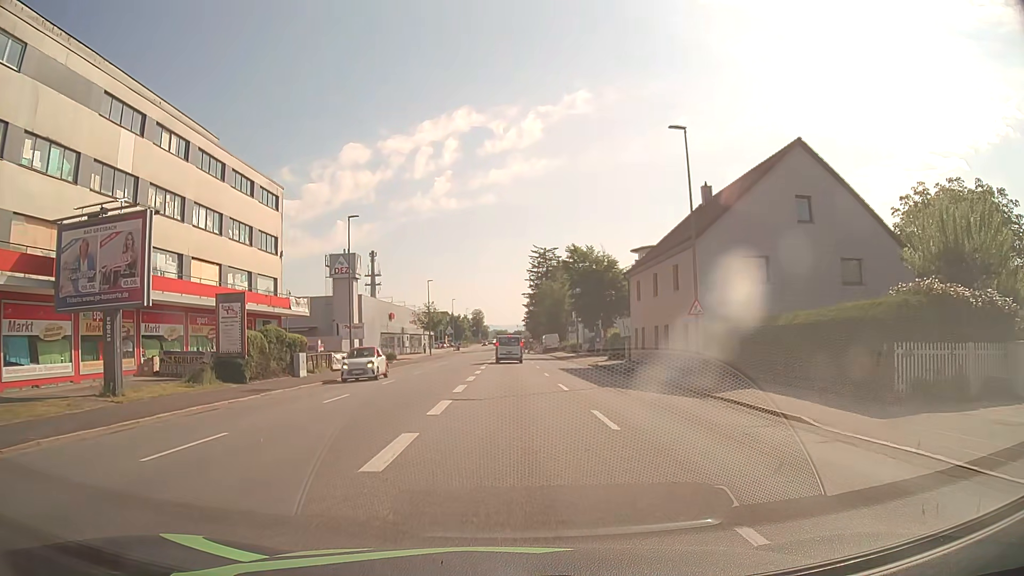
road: tertiary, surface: asphalt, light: Day
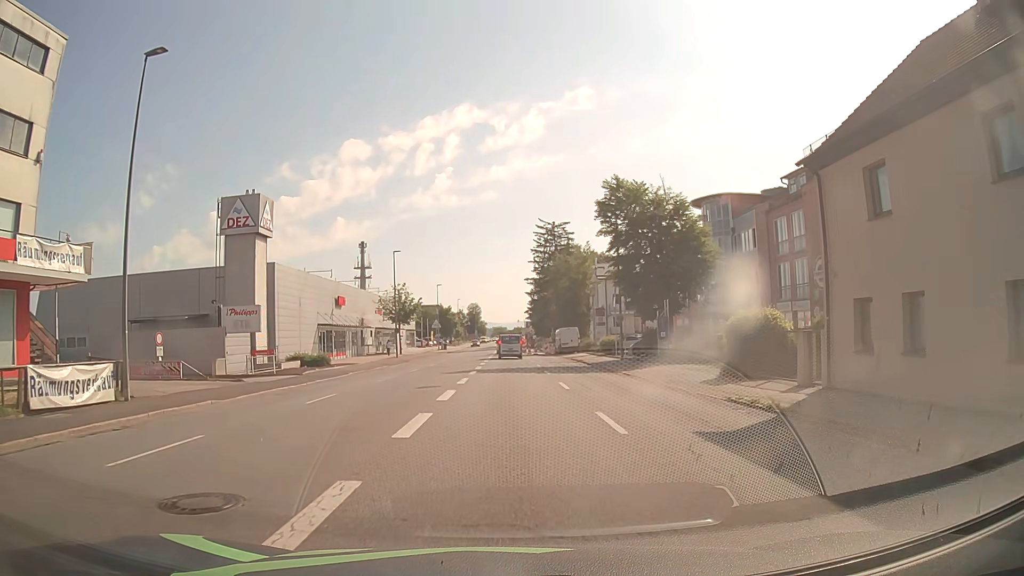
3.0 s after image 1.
(0.0, +27.9) m; 0°
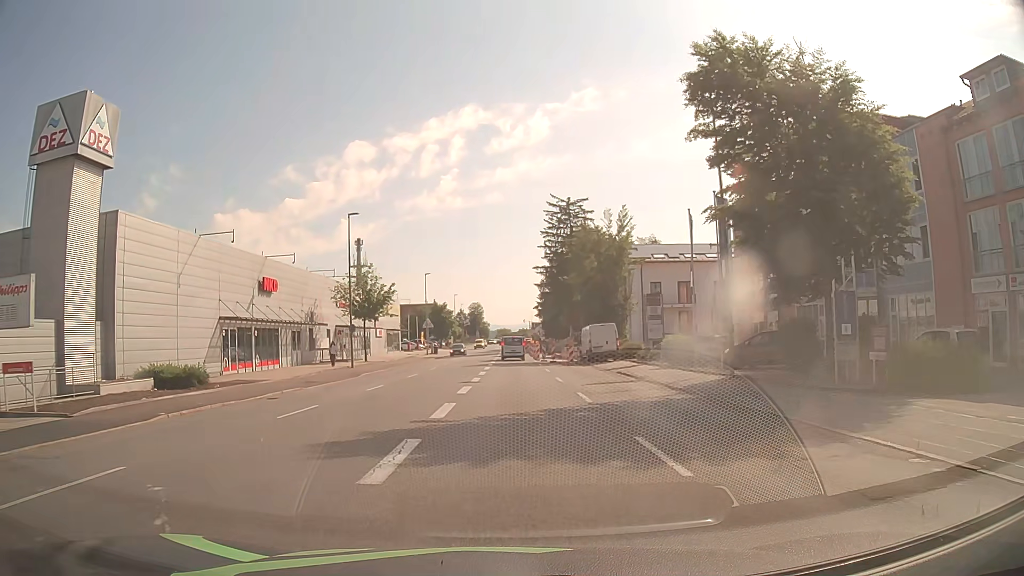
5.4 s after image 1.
(0.0, +20.8) m; 0°
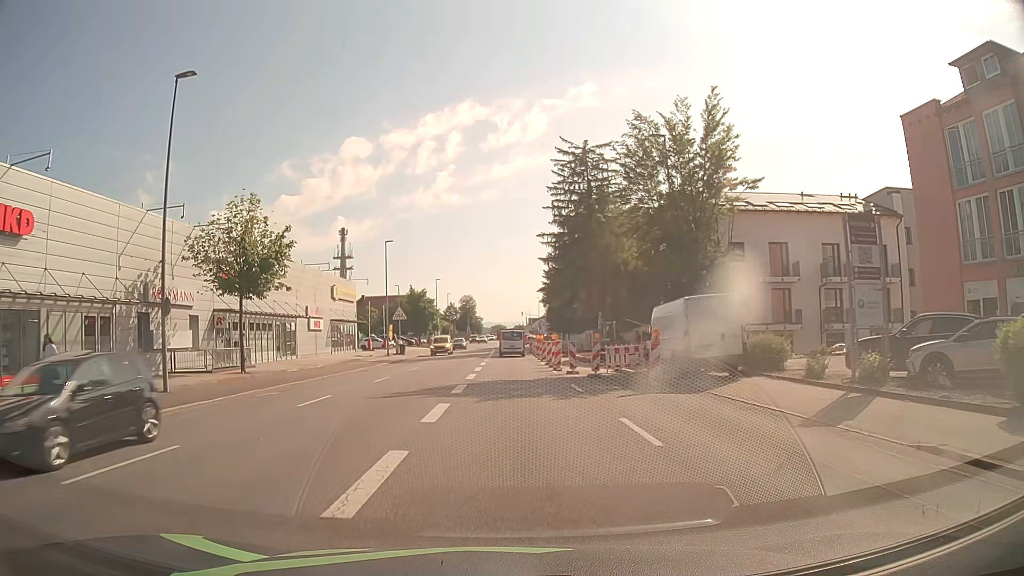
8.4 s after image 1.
(+0.2, +25.4) m; 0°
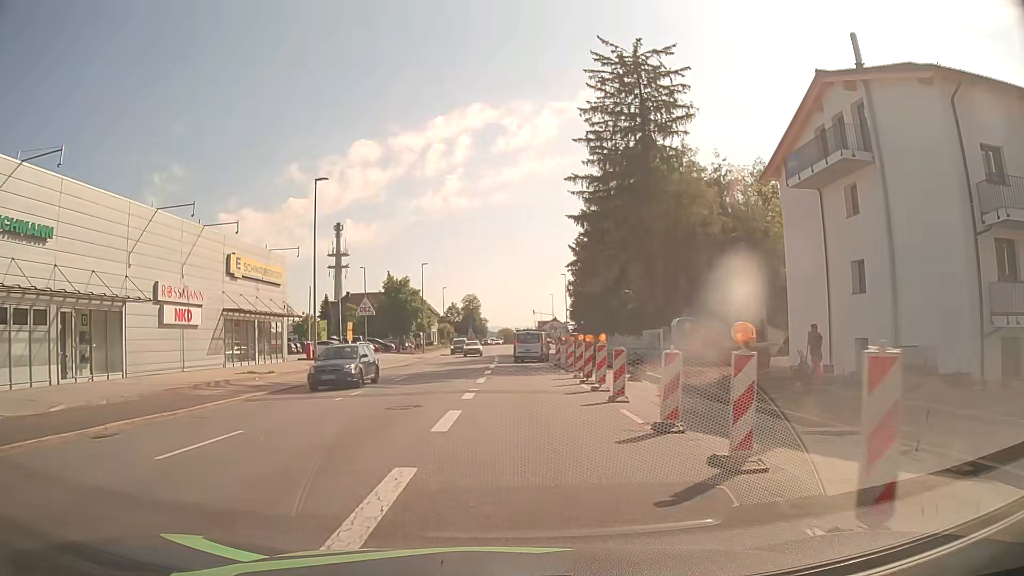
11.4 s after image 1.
(-0.1, +25.0) m; 0°
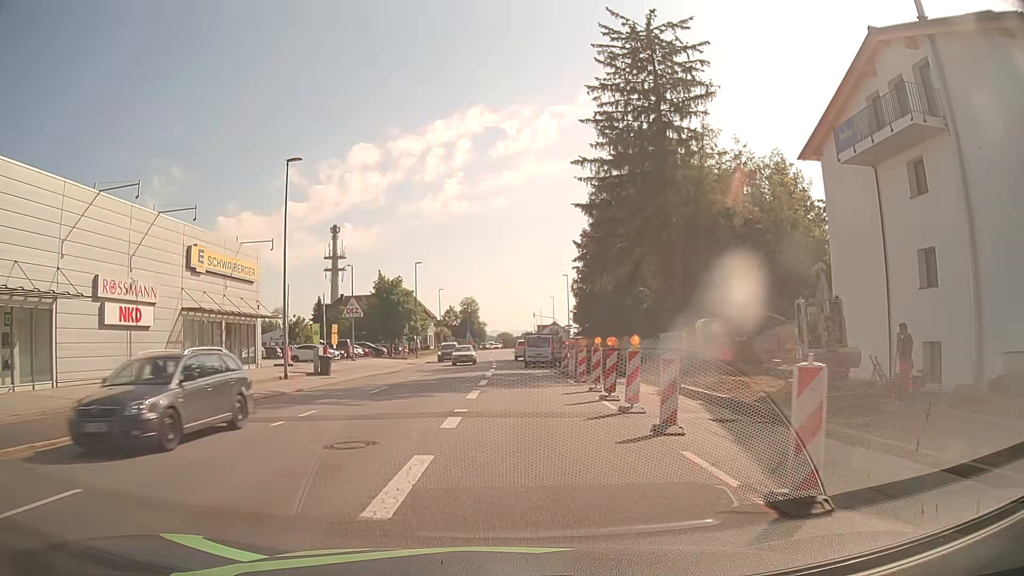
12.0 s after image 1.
(0.0, +4.9) m; 0°
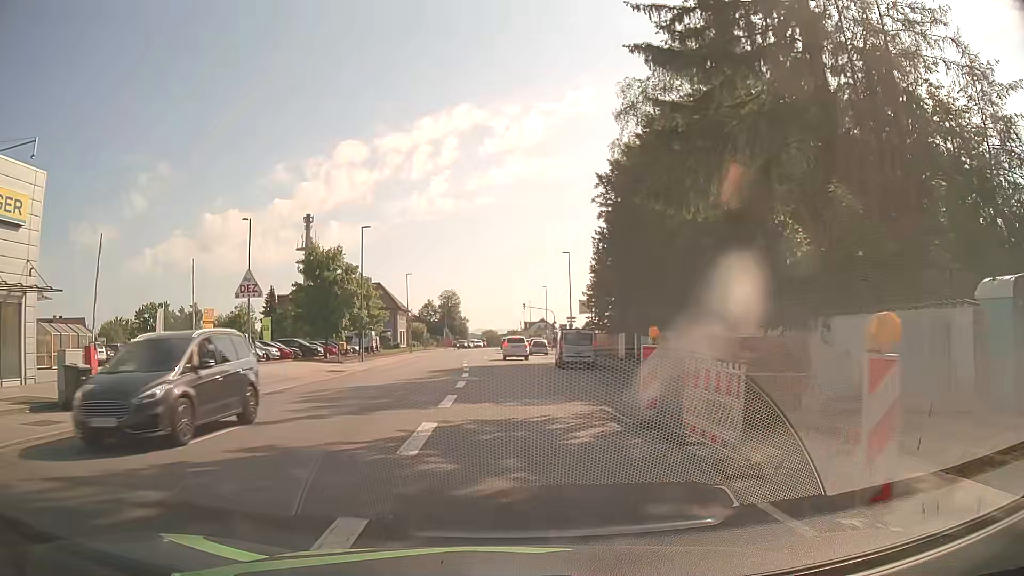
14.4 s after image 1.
(0.0, +21.3) m; +1°
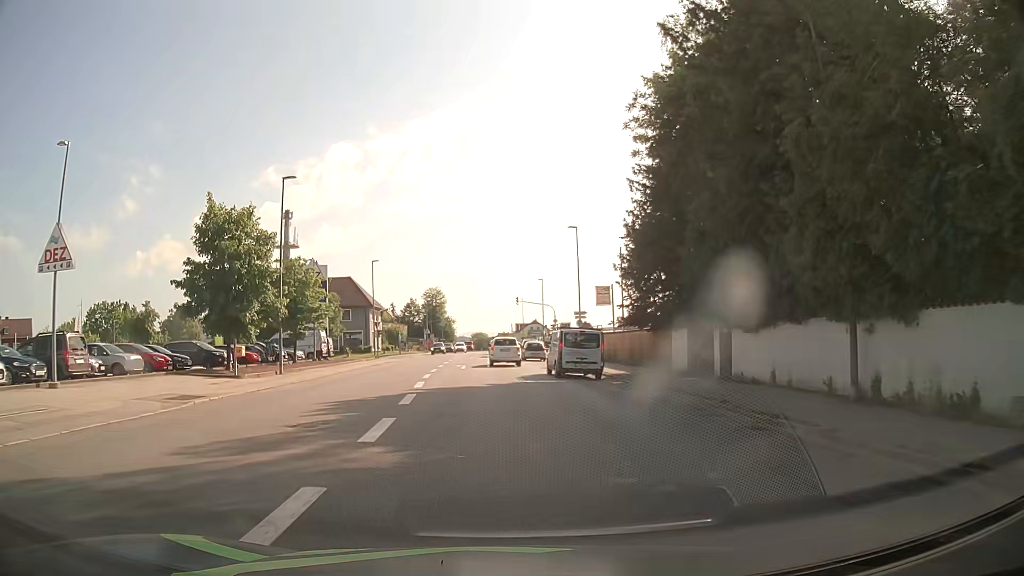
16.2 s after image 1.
(+0.3, +16.9) m; +1°
(0, +10) (0, +20) (0, +30) (-1, +40) (-1, +50) (-1, +60) (-1, +70) (-2, +80) (-2, +90) (-3, +100) m
